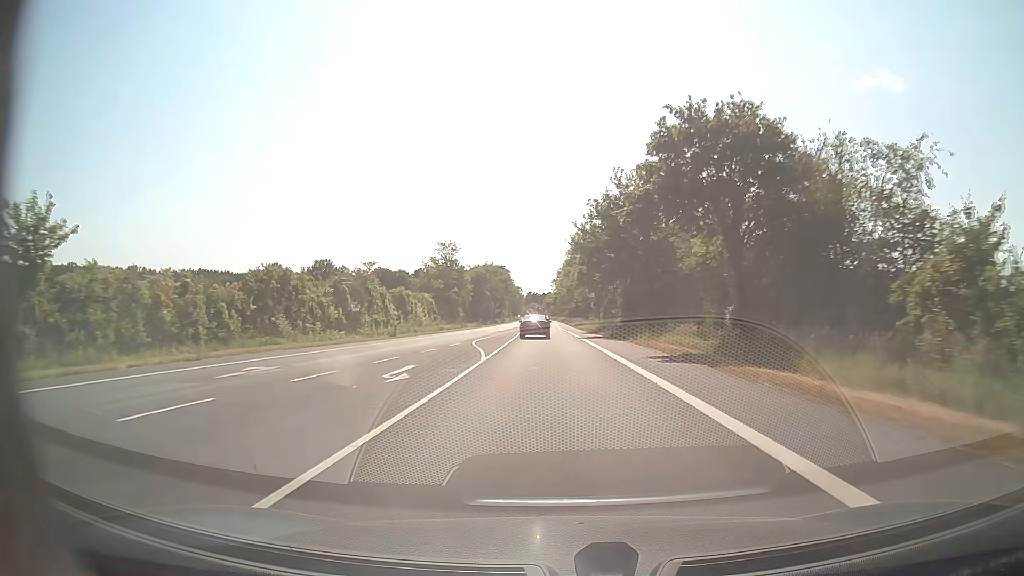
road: secondary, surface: asphalt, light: Day
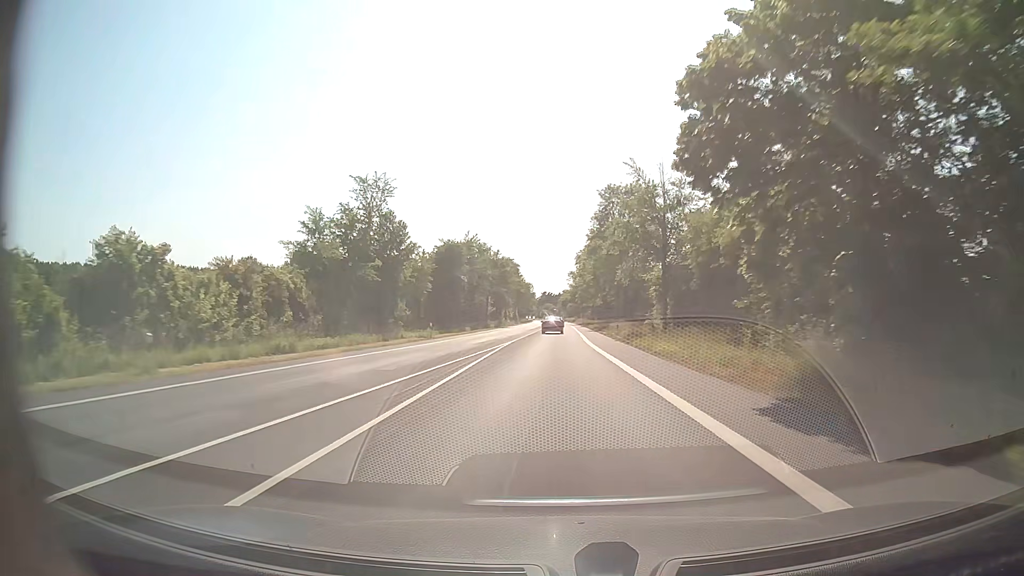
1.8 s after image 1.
(-0.6, +47.4) m; -1°
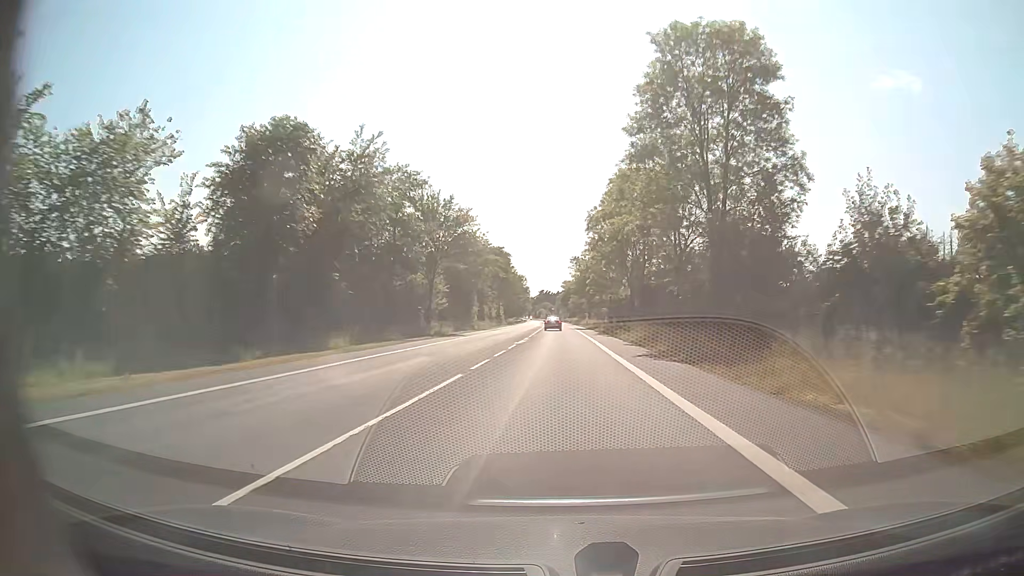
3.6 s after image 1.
(0.0, +47.5) m; 0°
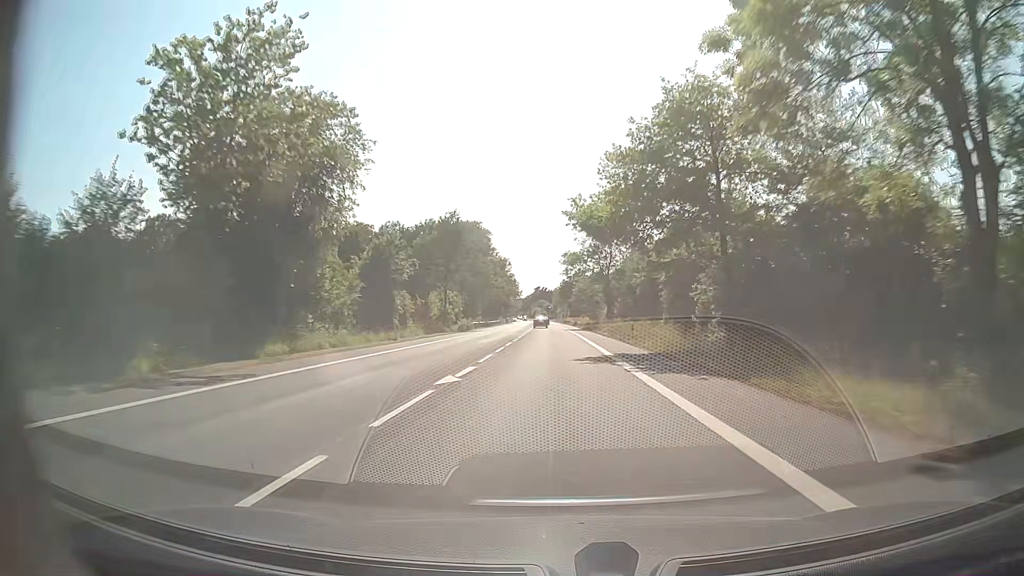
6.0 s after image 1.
(+0.2, +63.4) m; 0°
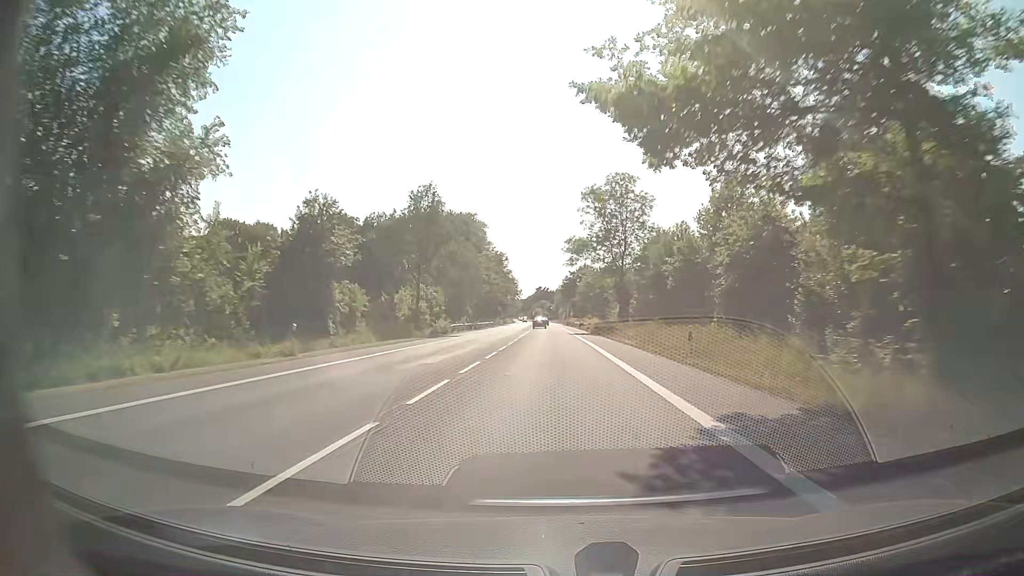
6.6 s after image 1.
(0.0, +15.8) m; 0°
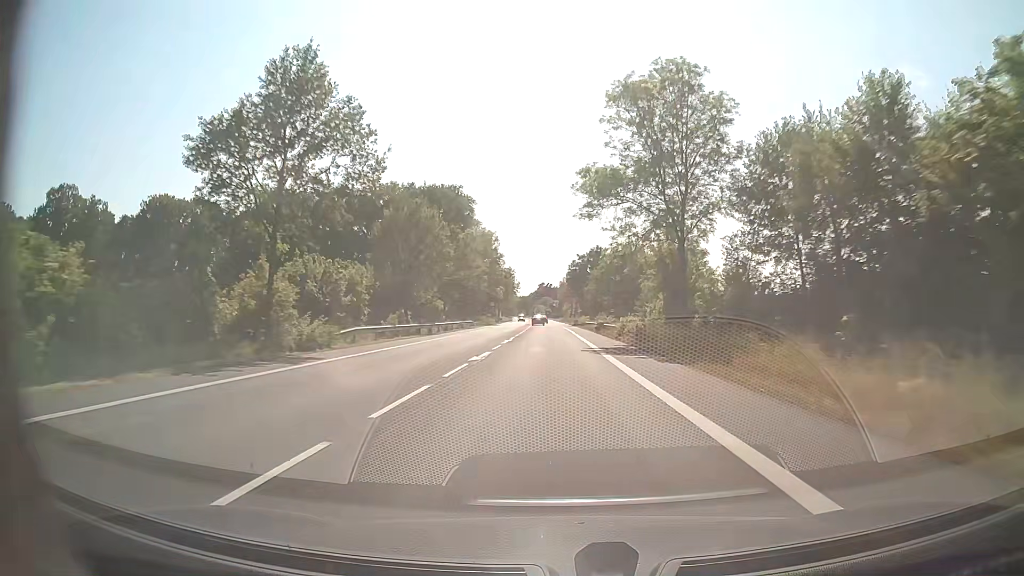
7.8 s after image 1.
(0.0, +31.7) m; 0°
(0, +10) (0, +20) (0, +30) (0, +40) (0, +50) (-1, +60) (-1, +70) (-1, +80) (-1, +90) (-2, +100) m
